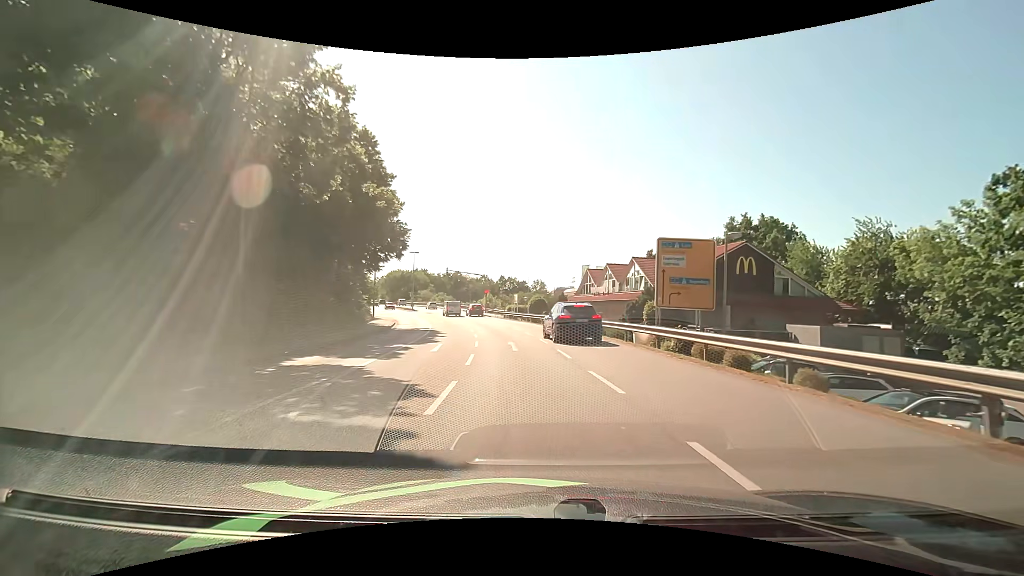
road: tertiary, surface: asphalt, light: Day
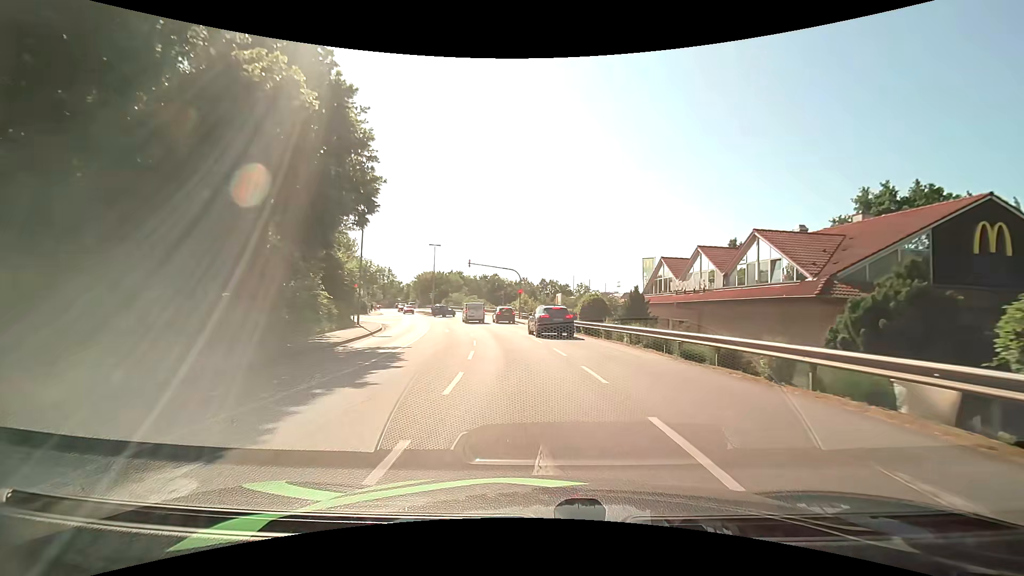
(-0.8, +16.3) m; -5°
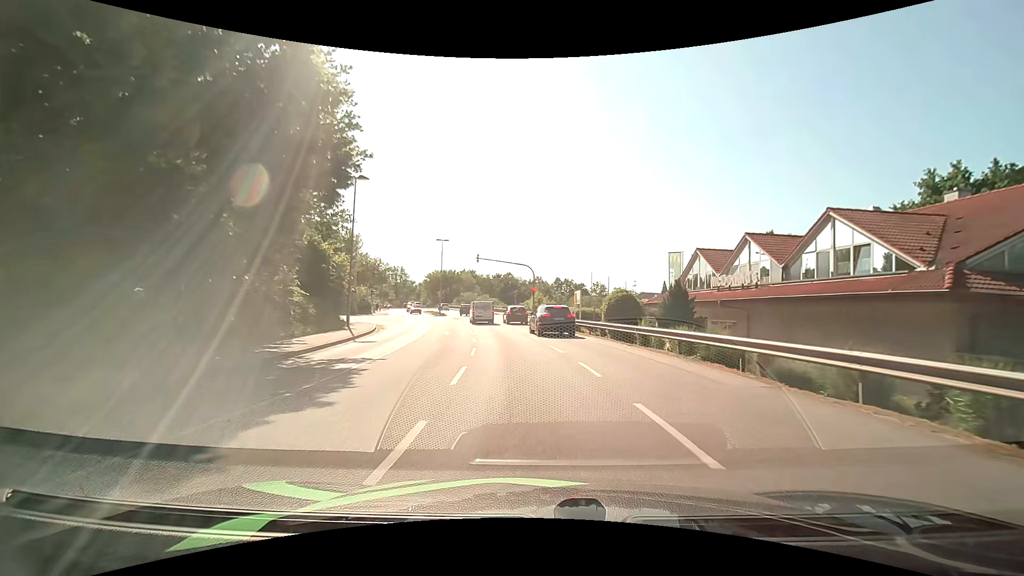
(0.0, +5.0) m; -1°
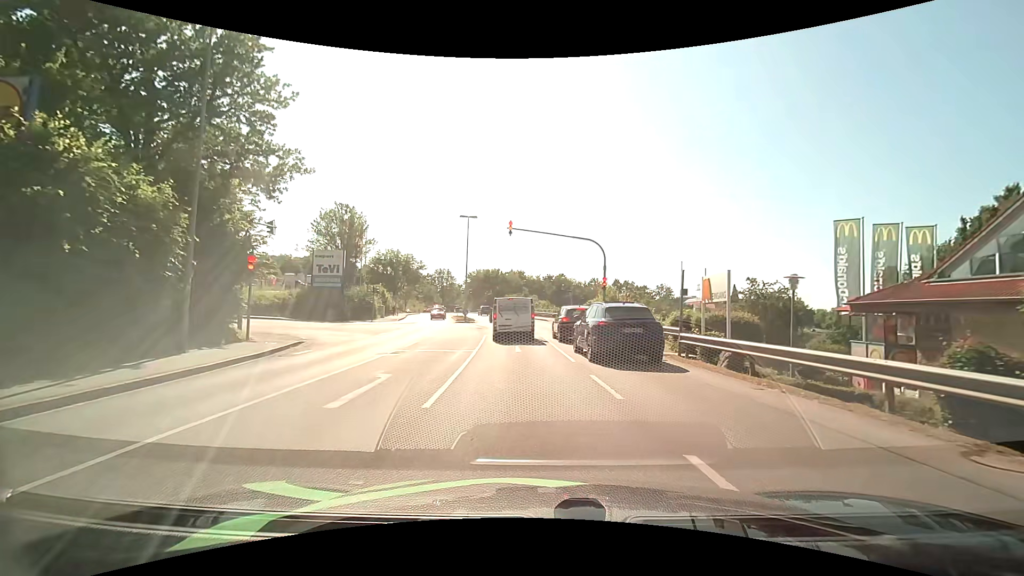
(-1.1, +19.9) m; -5°
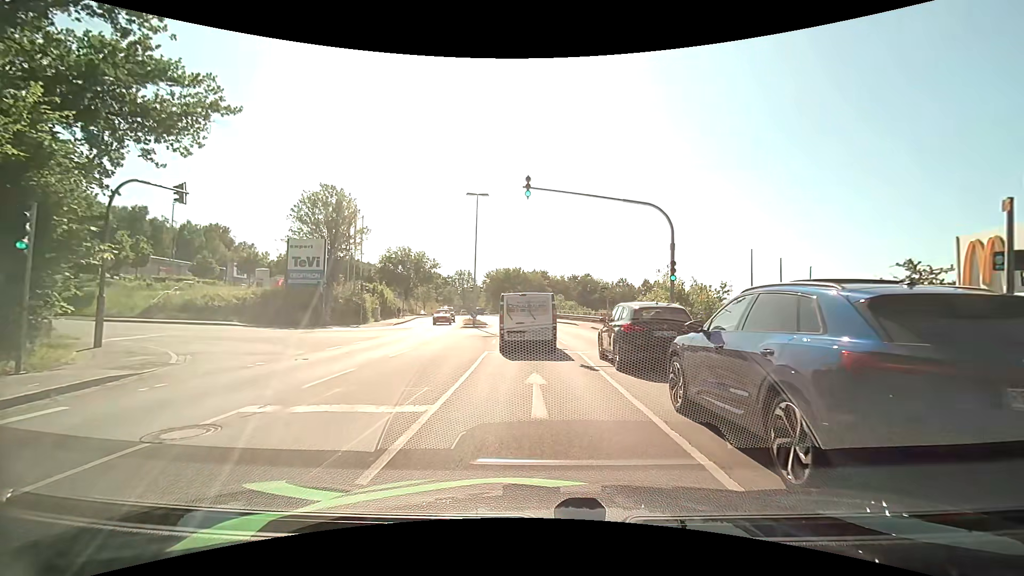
(-0.5, +10.2) m; -4°
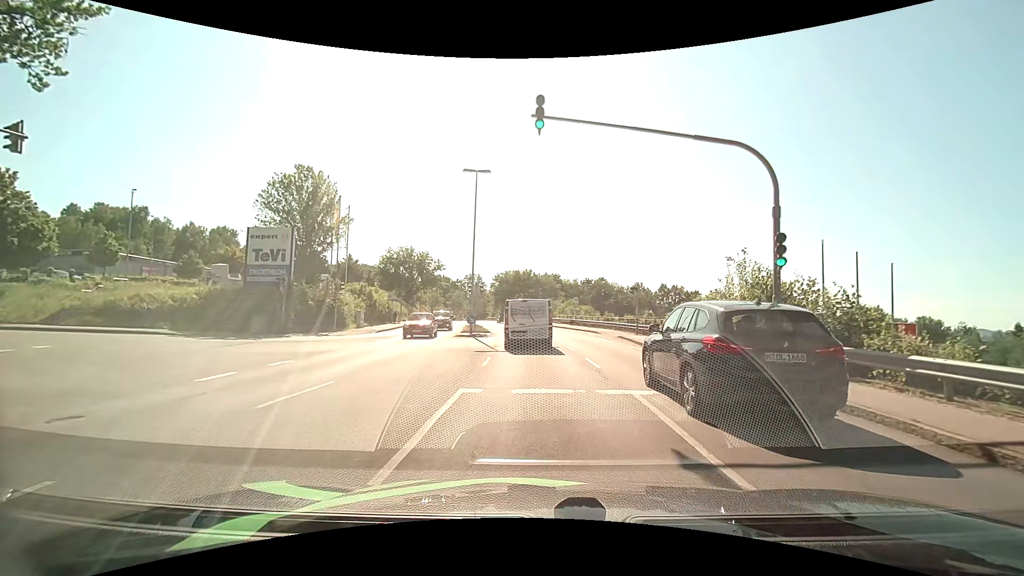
(-0.1, +7.8) m; -1°
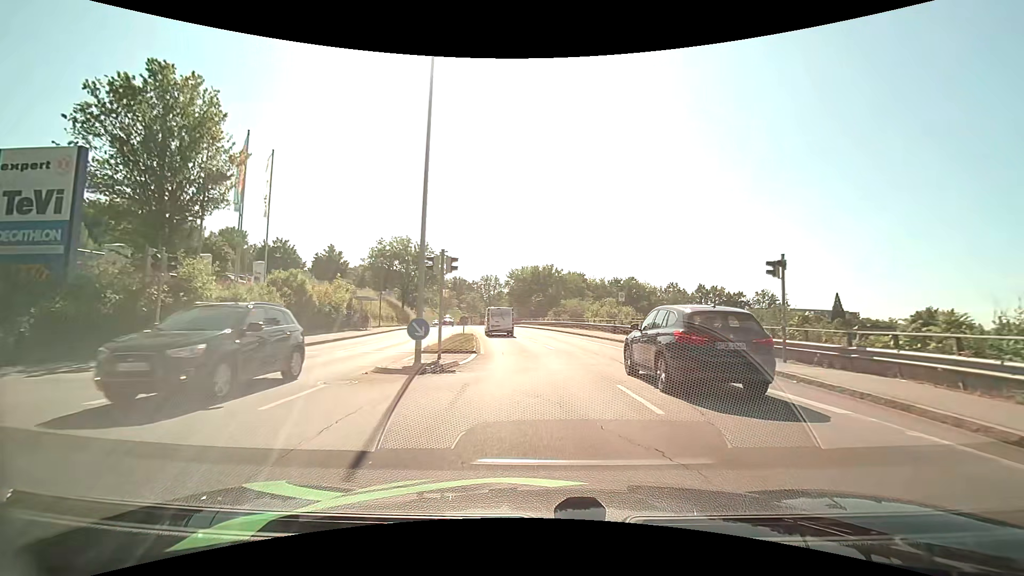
(-0.7, +18.0) m; -4°
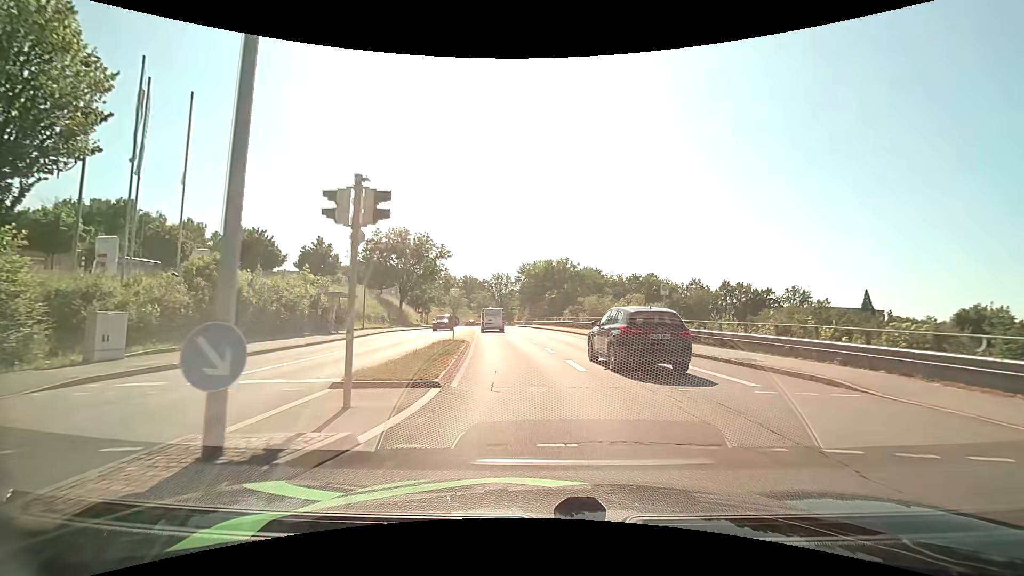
(-0.1, +8.8) m; -1°
(0, +10) (-1, +20) (-2, +30) (-3, +40) (-5, +50) (-6, +60) (-8, +70) (-9, +79) (-11, +89) (-12, +99) m
